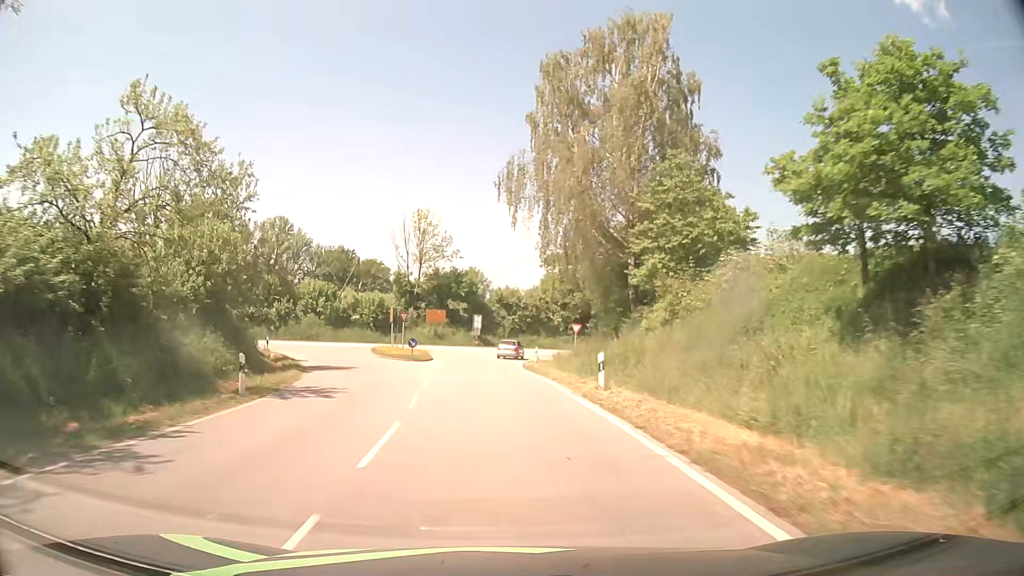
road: tertiary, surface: asphalt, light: Day
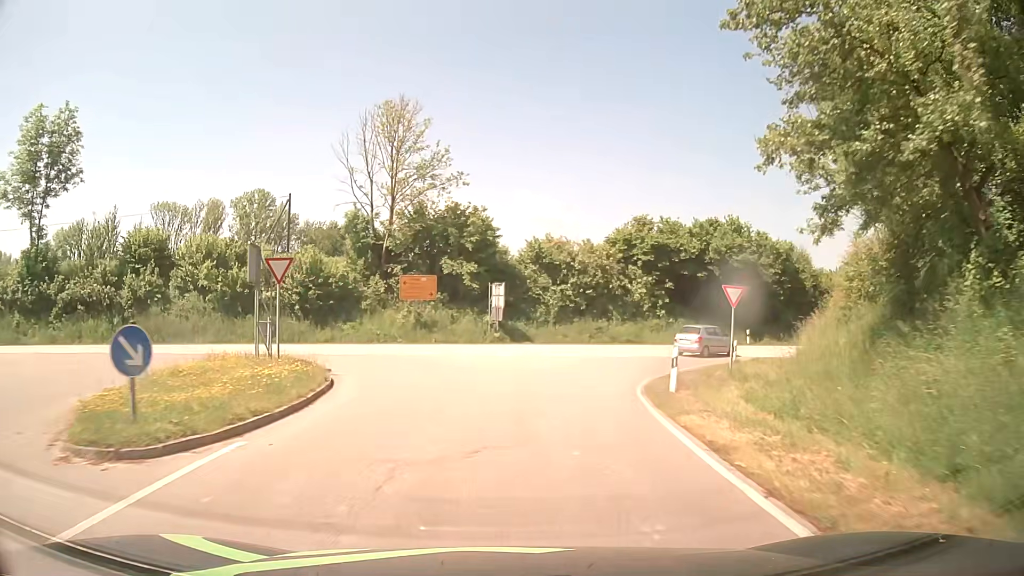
(-1.0, +32.8) m; -2°
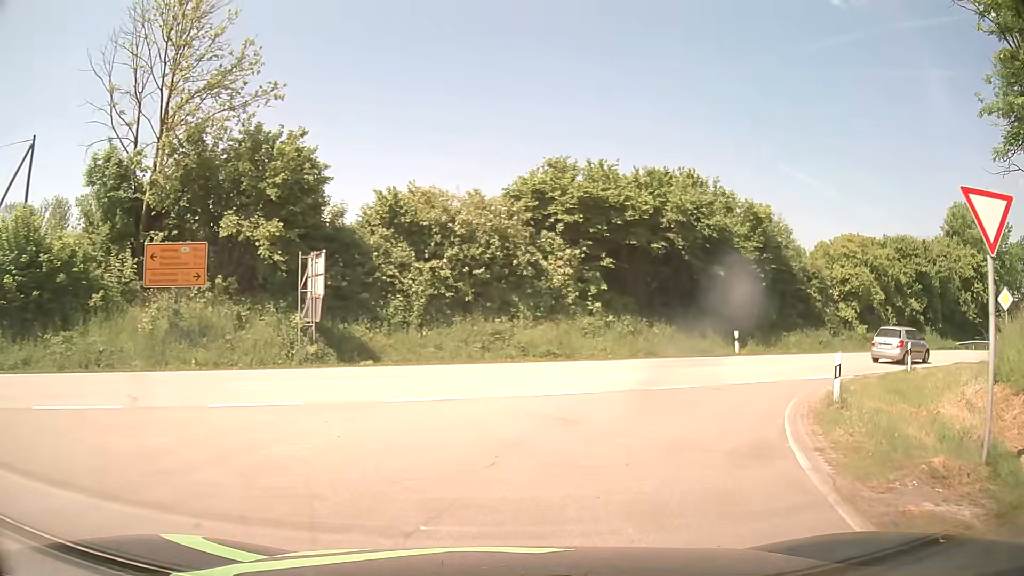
(+0.9, +16.7) m; +10°
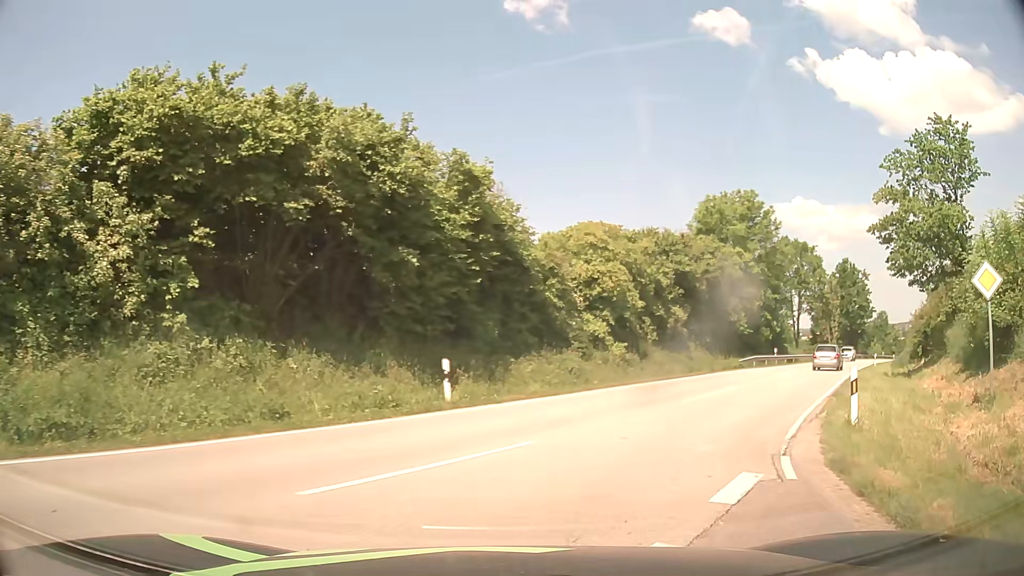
(+3.0, +12.9) m; +28°
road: secondary
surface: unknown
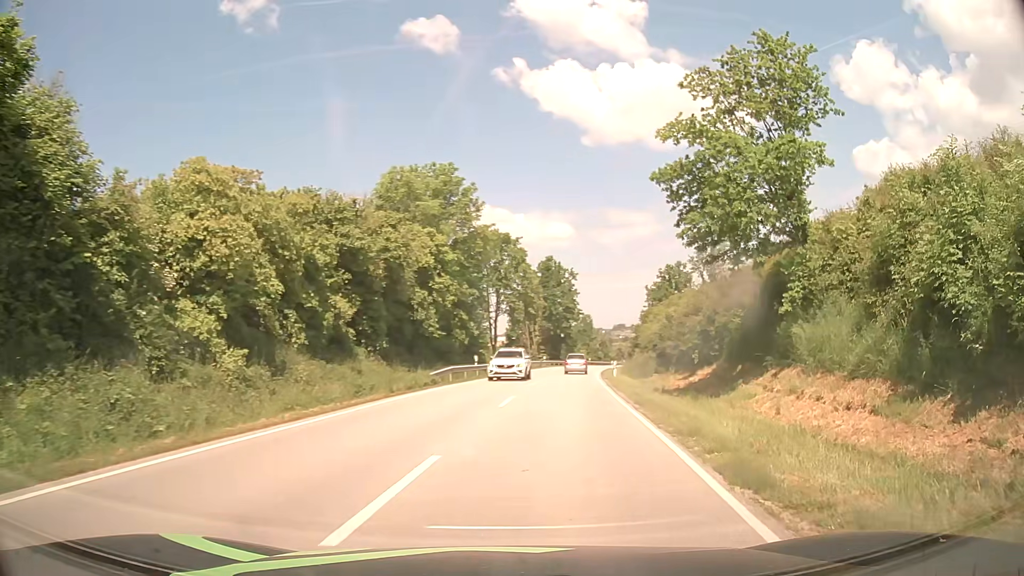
(+2.8, +12.1) m; +27°
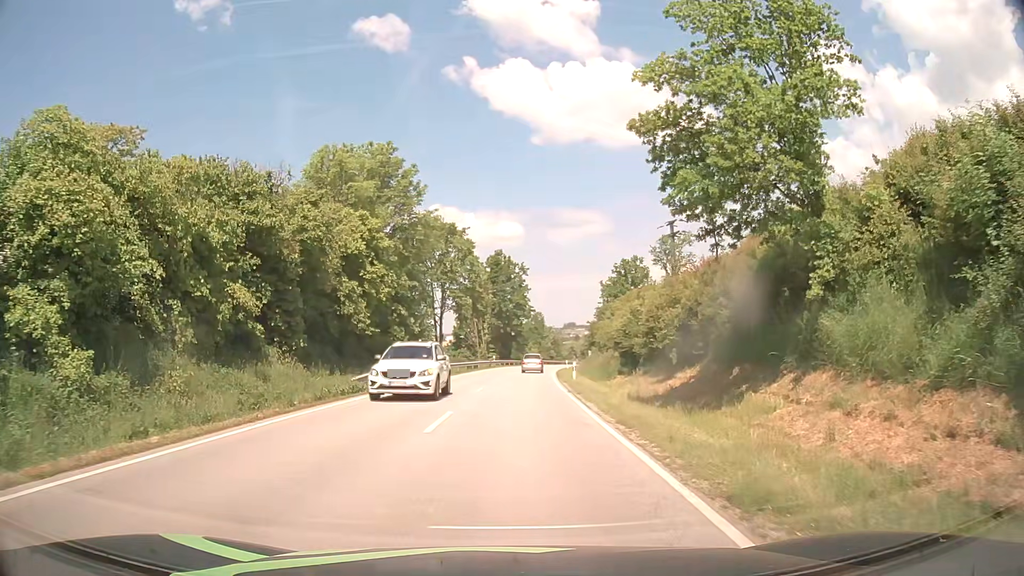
(+0.3, +5.2) m; +5°
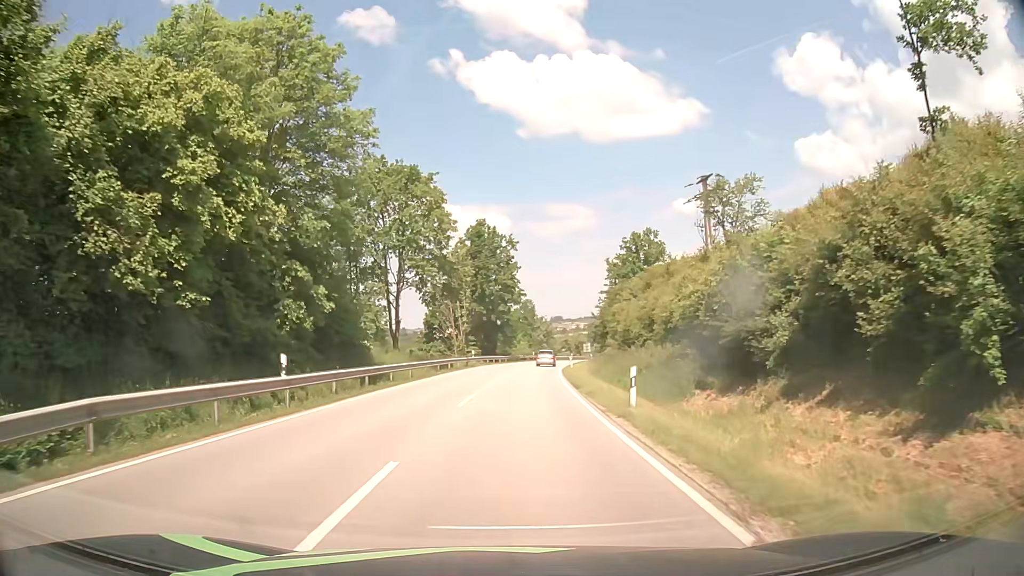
(+0.2, +19.5) m; +1°
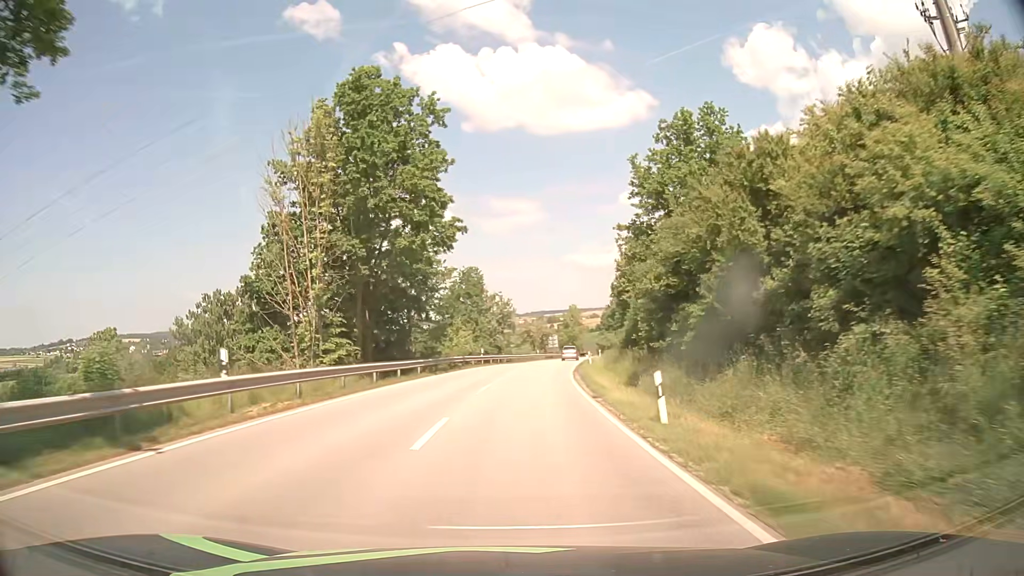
(+1.4, +43.9) m; +4°
(0, +10) (+1, +20) (+1, +30) (+2, +40) (+3, +50) (+5, +60) (+6, +70) (+8, +79) (+10, +89) (+11, +99) m
